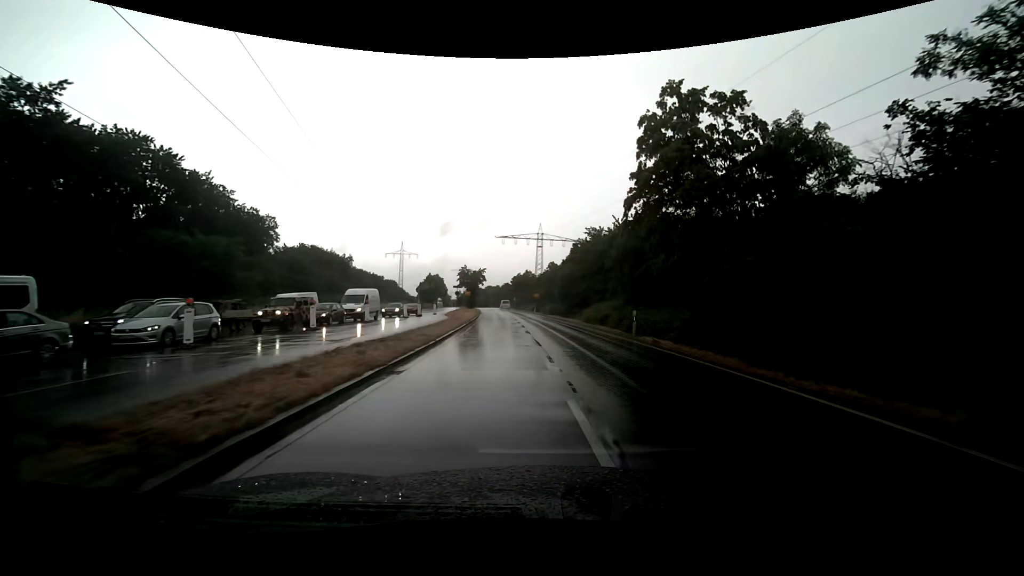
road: primary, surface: asphalt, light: Day
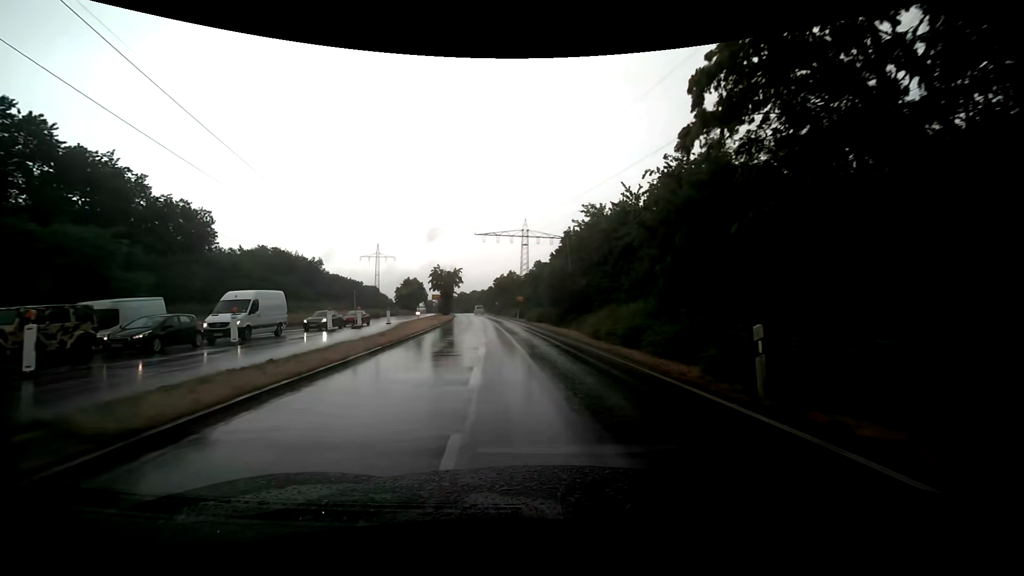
(+0.3, +13.6) m; +2°
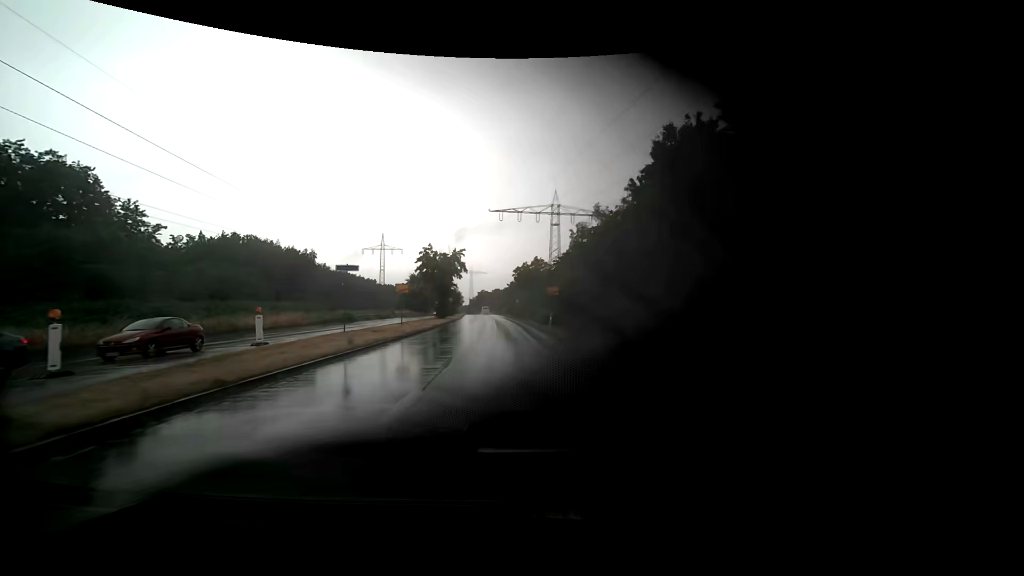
(-1.7, +27.7) m; -3°
(0, +10) (-1, +20) (-2, +30) (-3, +40) (-4, +50) (-5, +60) (-6, +70) (-8, +80) (-9, +89) (-10, +99) m
